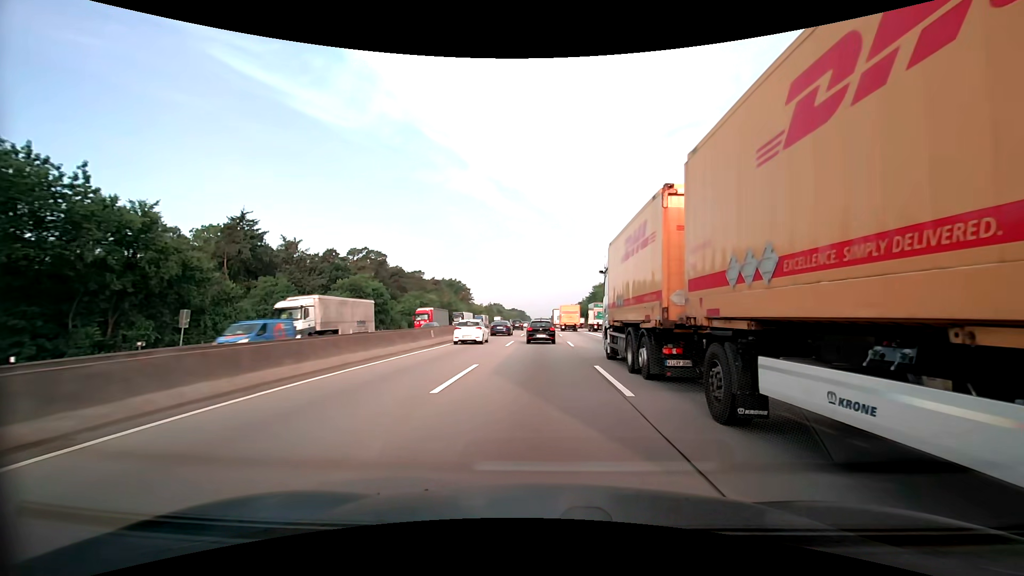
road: motorway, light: Day
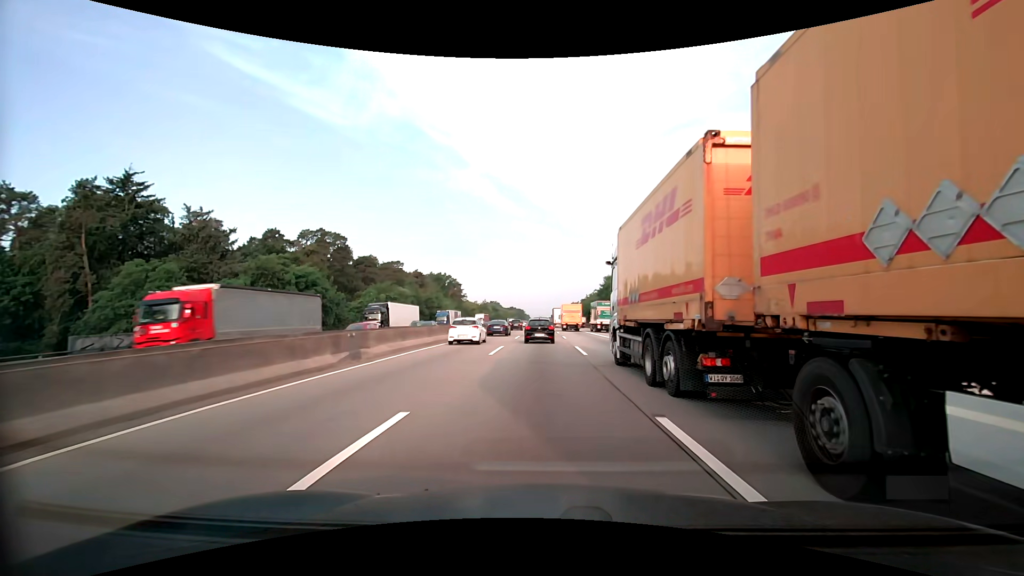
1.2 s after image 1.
(0.0, +26.1) m; 0°
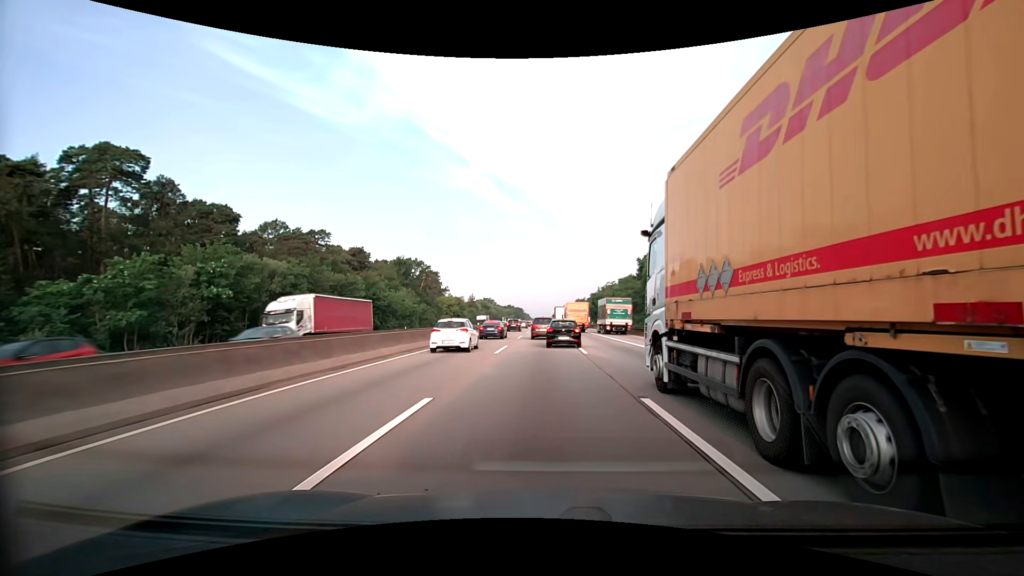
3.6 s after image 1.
(0.0, +52.5) m; 0°
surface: asphalt
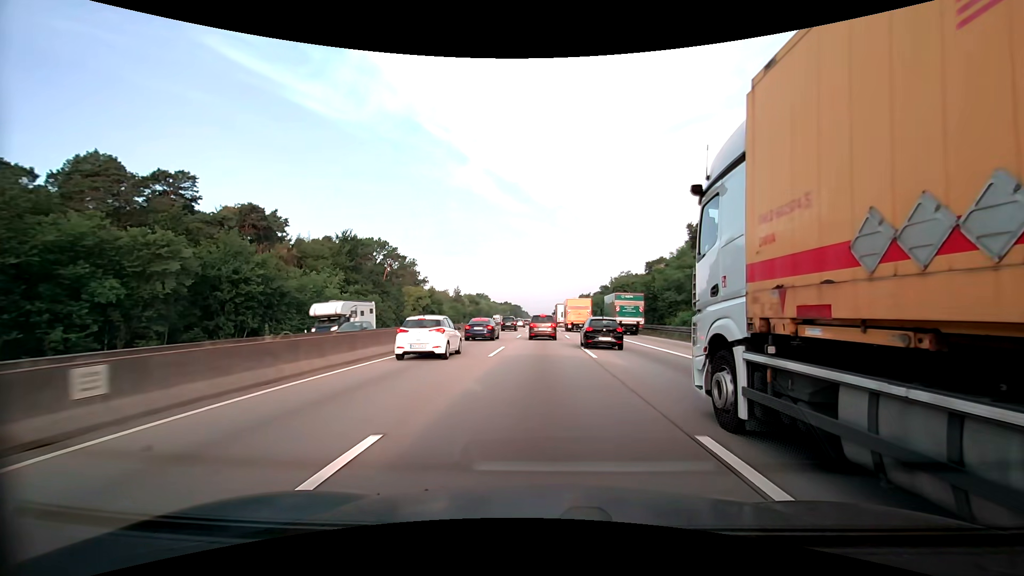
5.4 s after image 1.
(0.0, +38.8) m; 0°
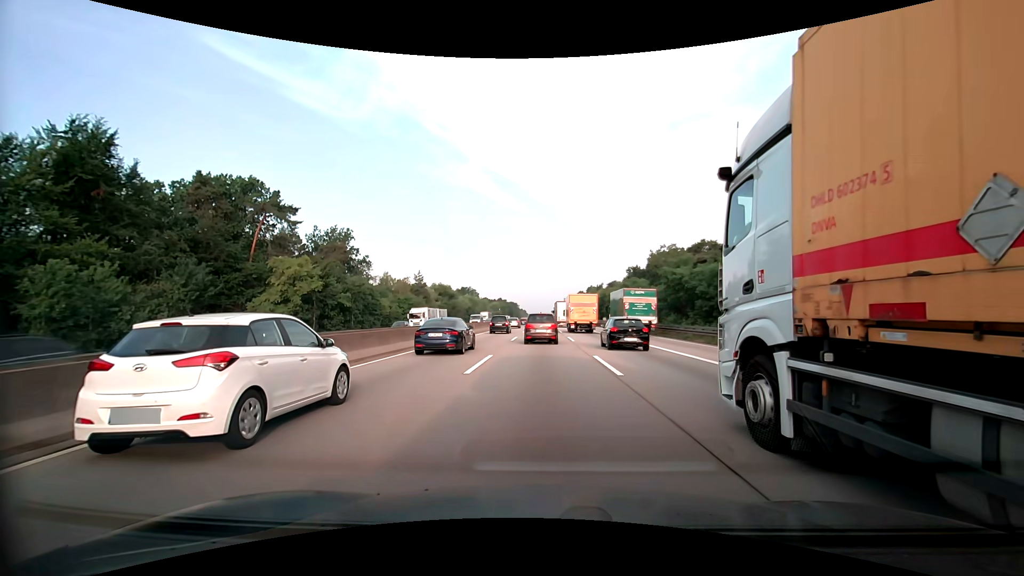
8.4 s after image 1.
(+0.3, +59.4) m; 0°
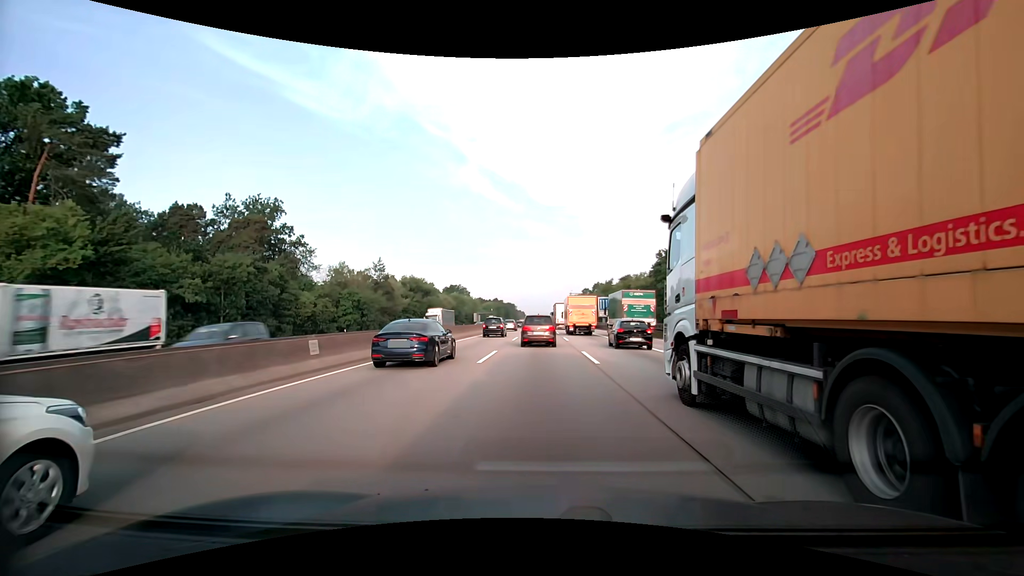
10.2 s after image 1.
(0.0, +32.1) m; 0°
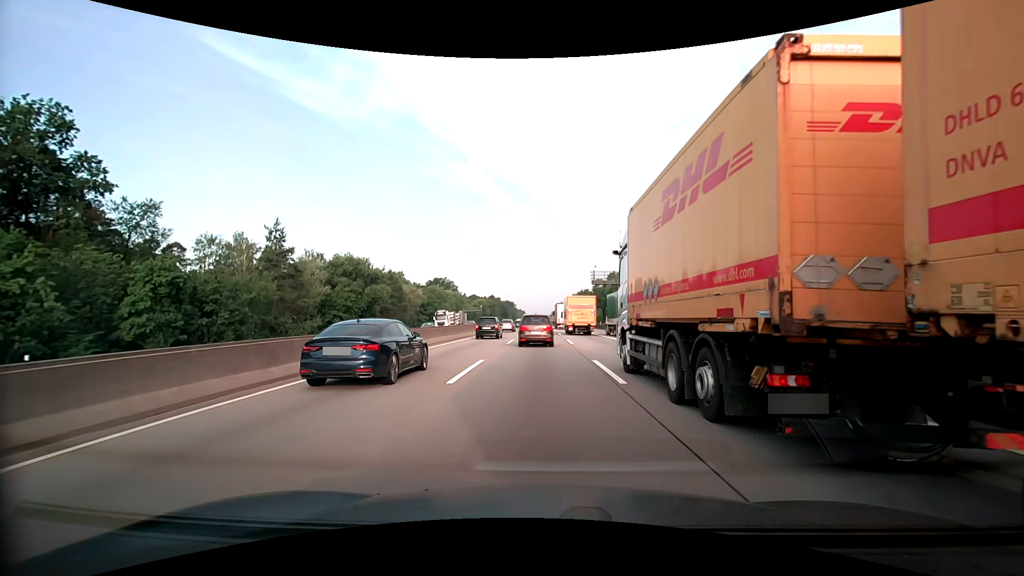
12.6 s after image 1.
(-0.1, +41.0) m; 0°
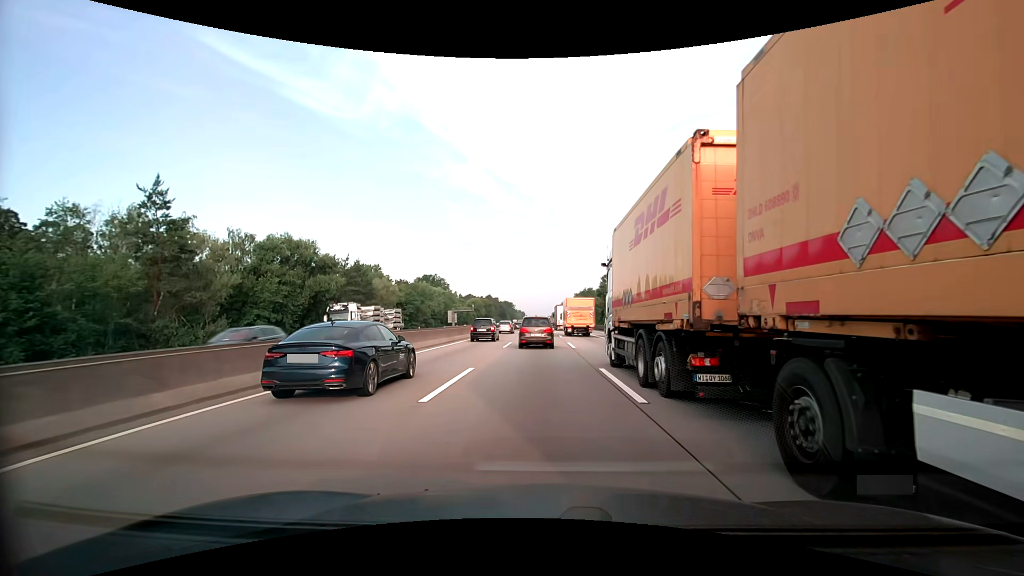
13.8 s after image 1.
(+0.1, +20.1) m; 0°
(0, +10) (0, +20) (0, +30) (0, +40) (0, +50) (0, +60) (0, +70) (0, +80) (0, +90) (0, +100) m
